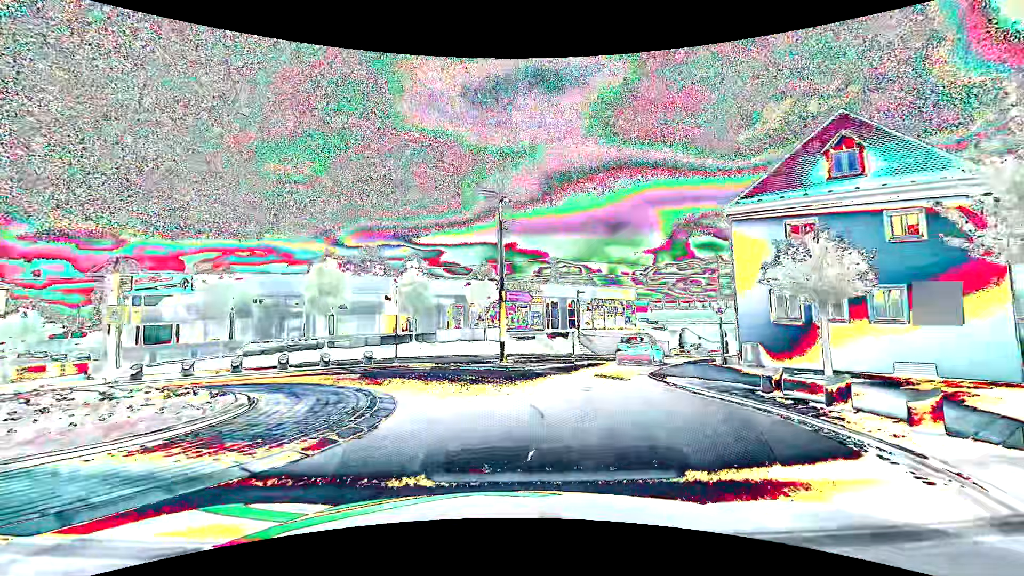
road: primary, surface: asphalt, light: Day
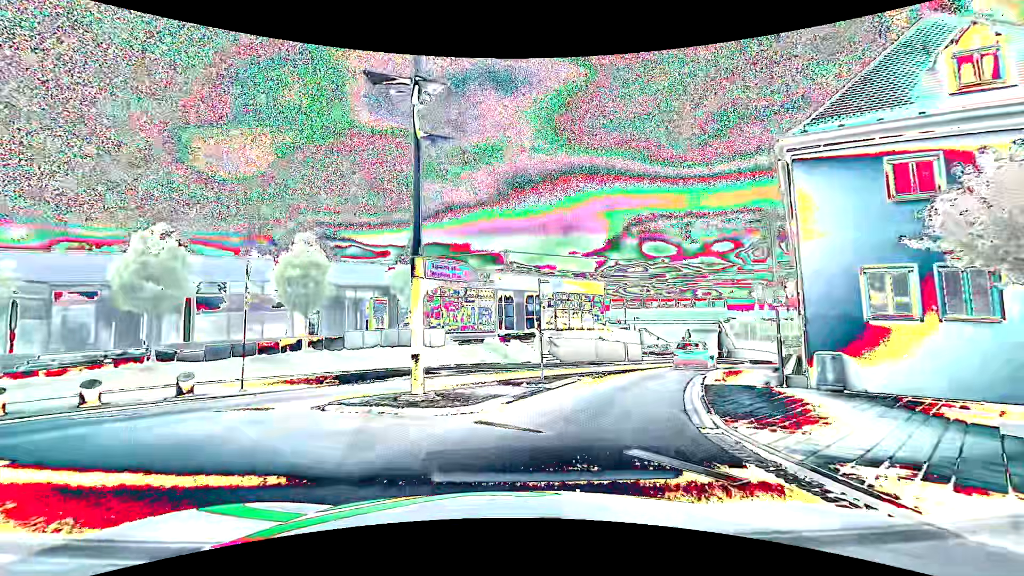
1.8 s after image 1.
(+0.6, +9.6) m; +6°
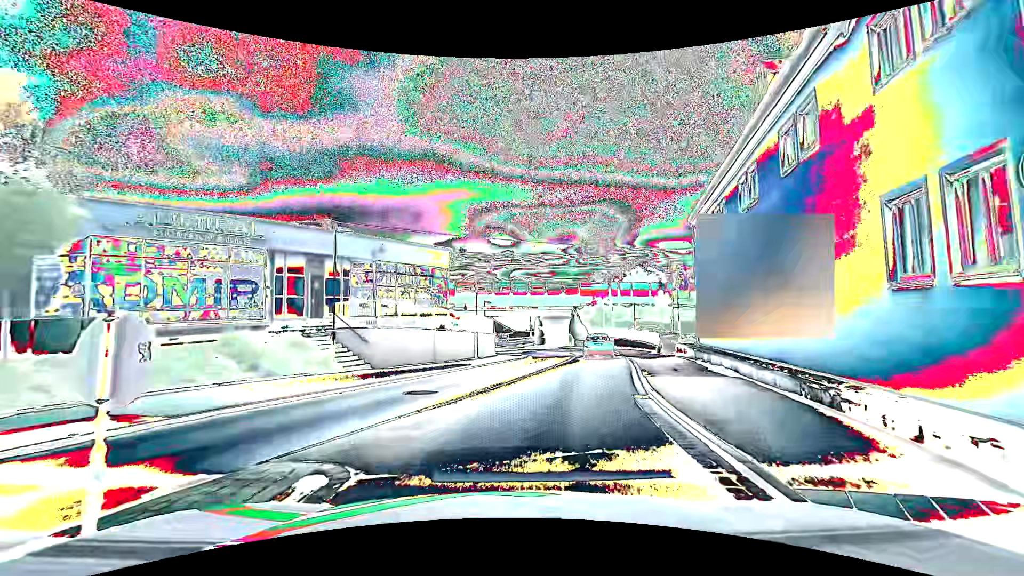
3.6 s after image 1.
(+2.0, +12.3) m; +18°
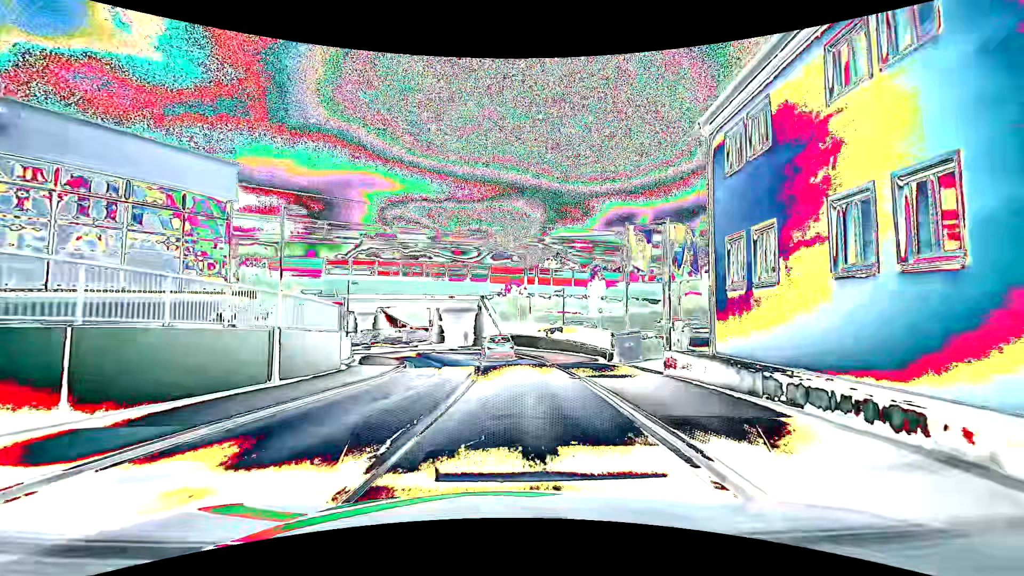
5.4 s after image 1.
(+1.5, +14.8) m; +10°
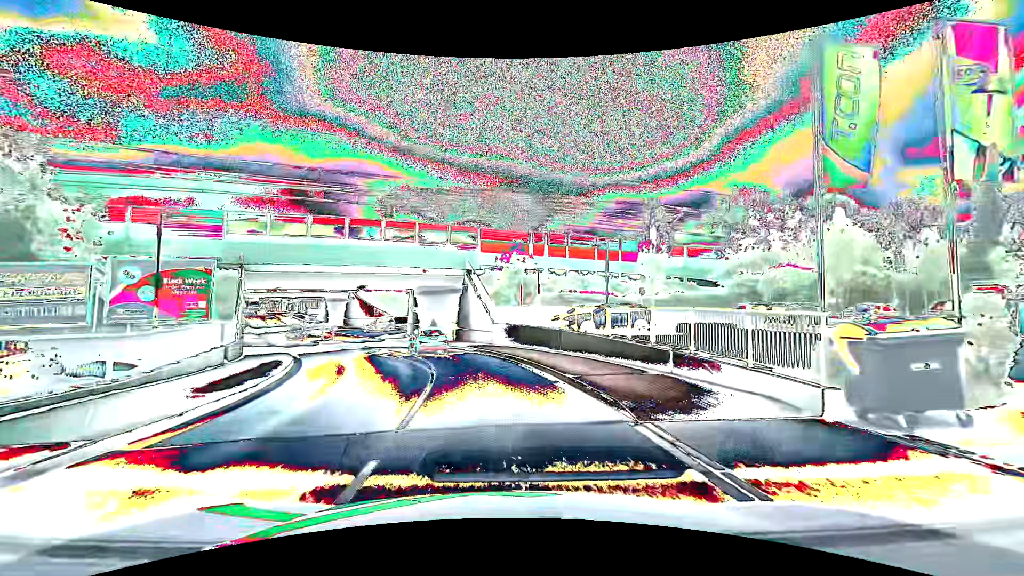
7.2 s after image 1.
(+0.6, +17.1) m; +1°
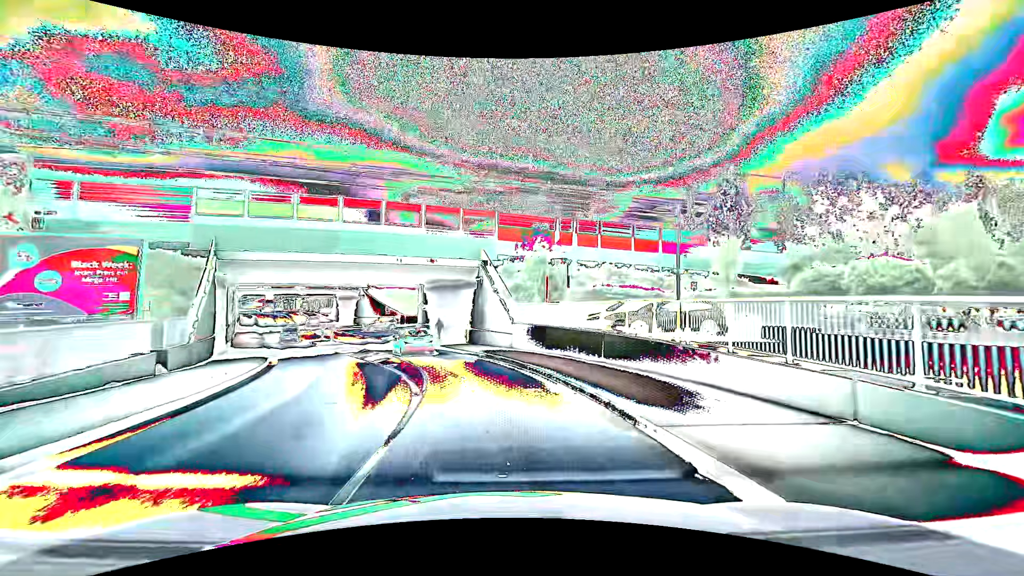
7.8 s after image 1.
(-0.1, +5.9) m; -2°
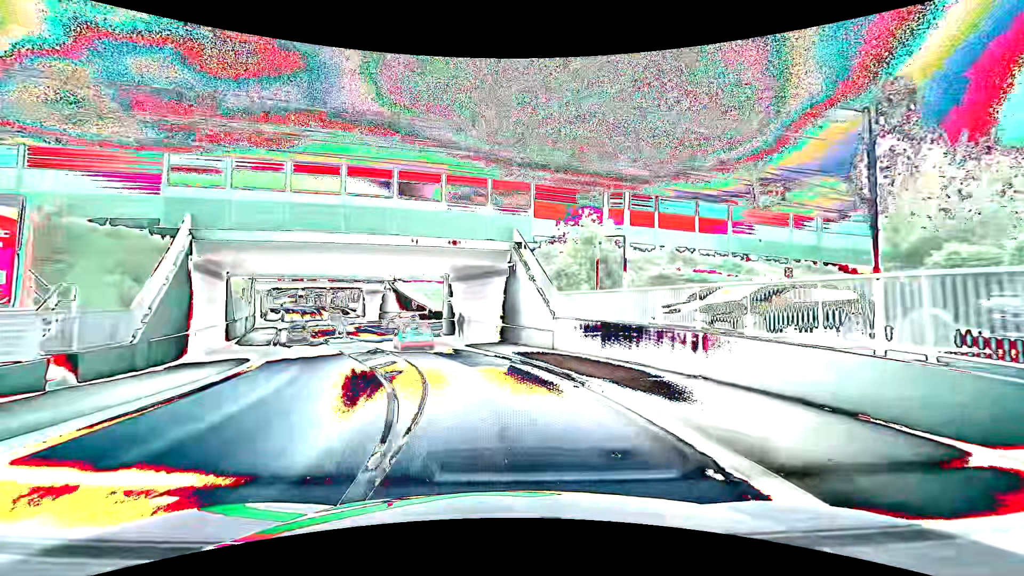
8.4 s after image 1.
(-0.2, +5.9) m; -4°
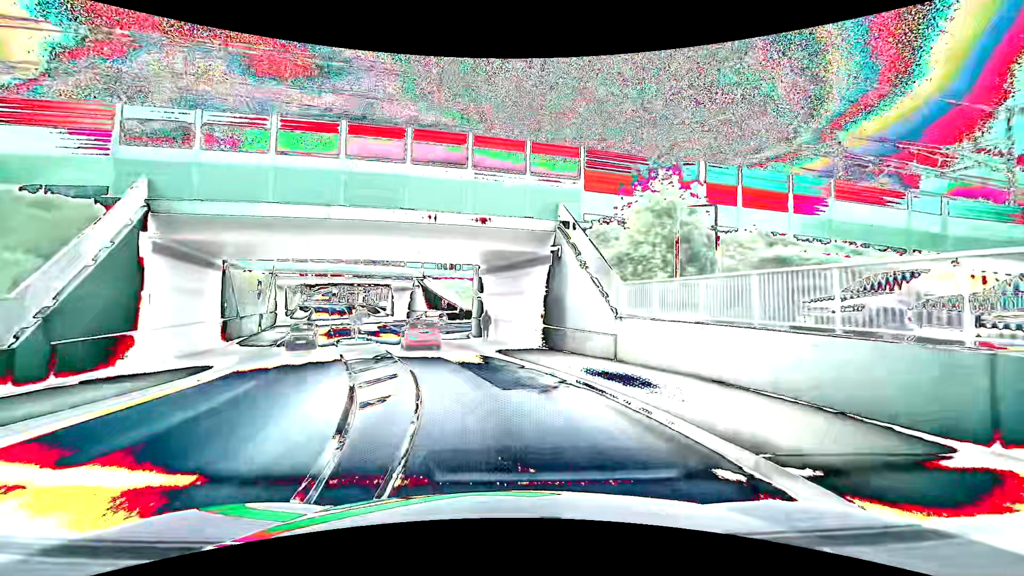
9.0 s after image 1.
(-0.2, +5.9) m; -4°
(0, +10) (-2, +20) (-5, +29) (-8, +39) (-12, +48) (-15, +58) (-18, +67) (-22, +76) (-25, +86) (-29, +95) m
